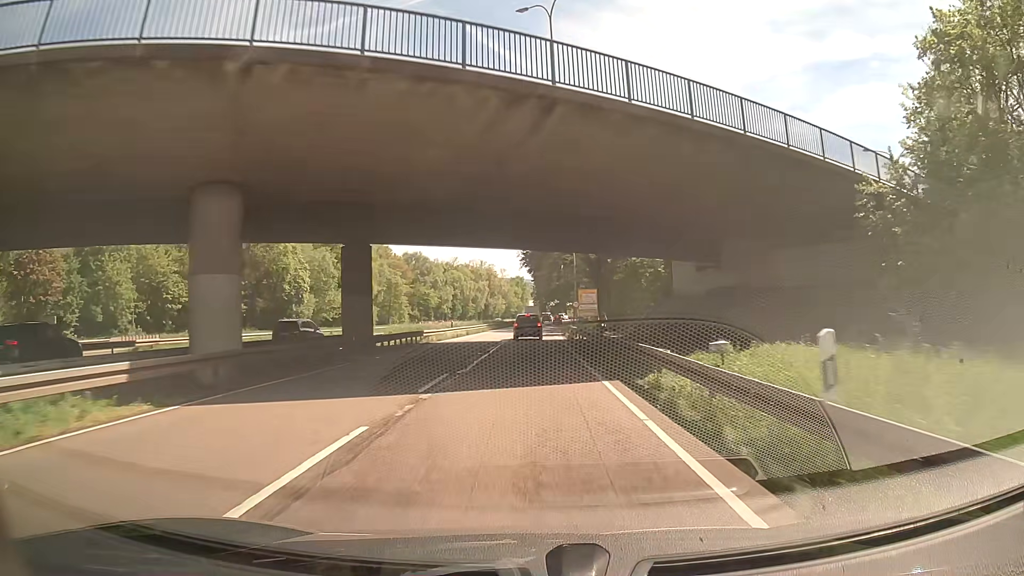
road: trunk_link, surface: asphalt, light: Day
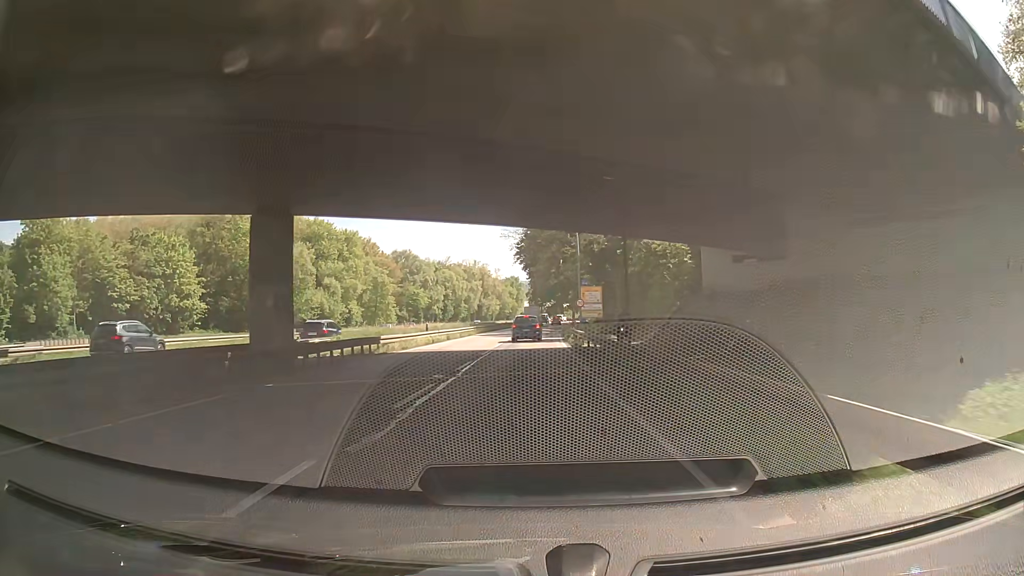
(0.0, +9.8) m; 0°
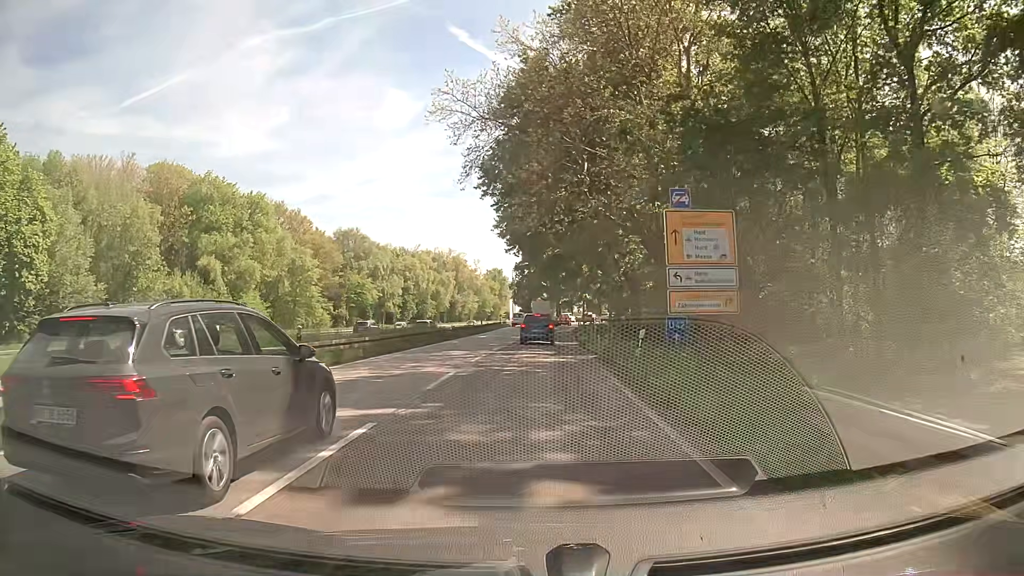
(-0.2, +45.6) m; +1°
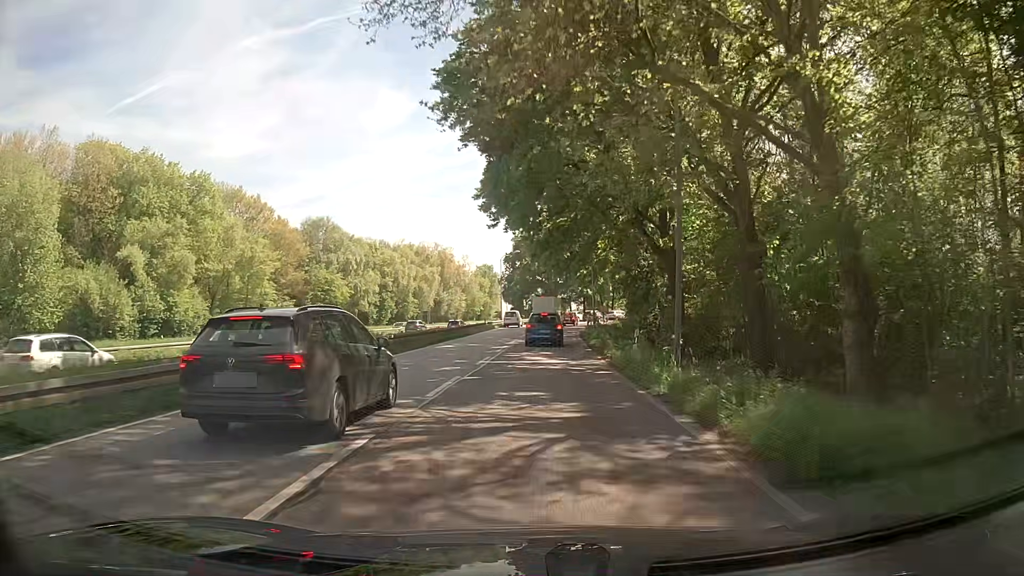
(0.0, +16.7) m; 0°
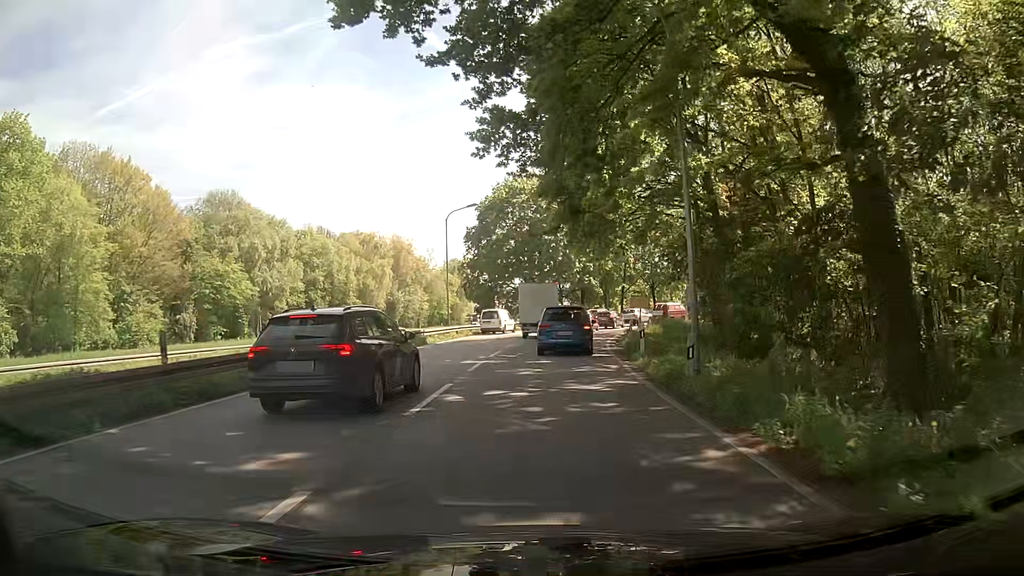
(+0.6, +34.0) m; +1°
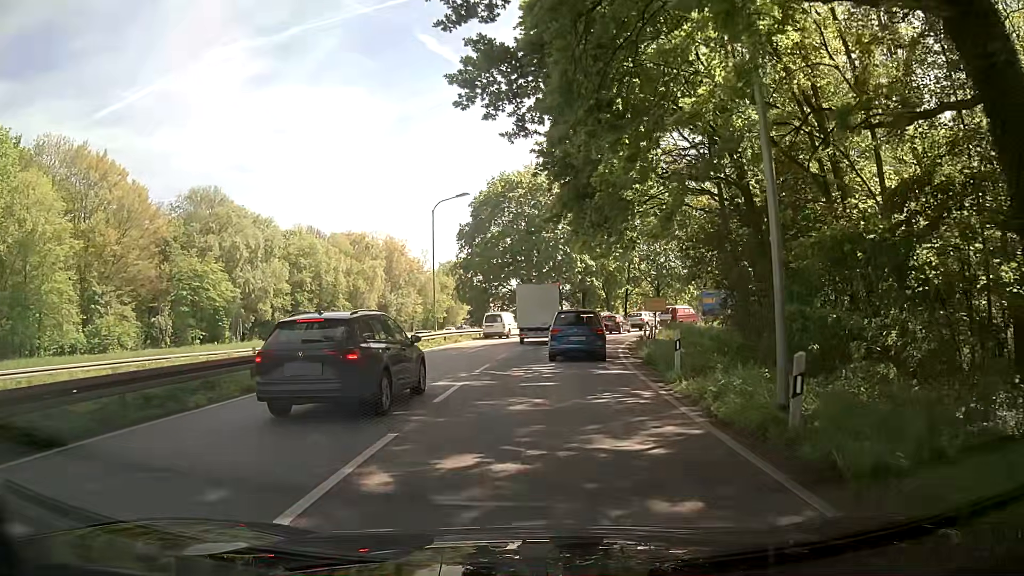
(0.0, +5.1) m; 0°
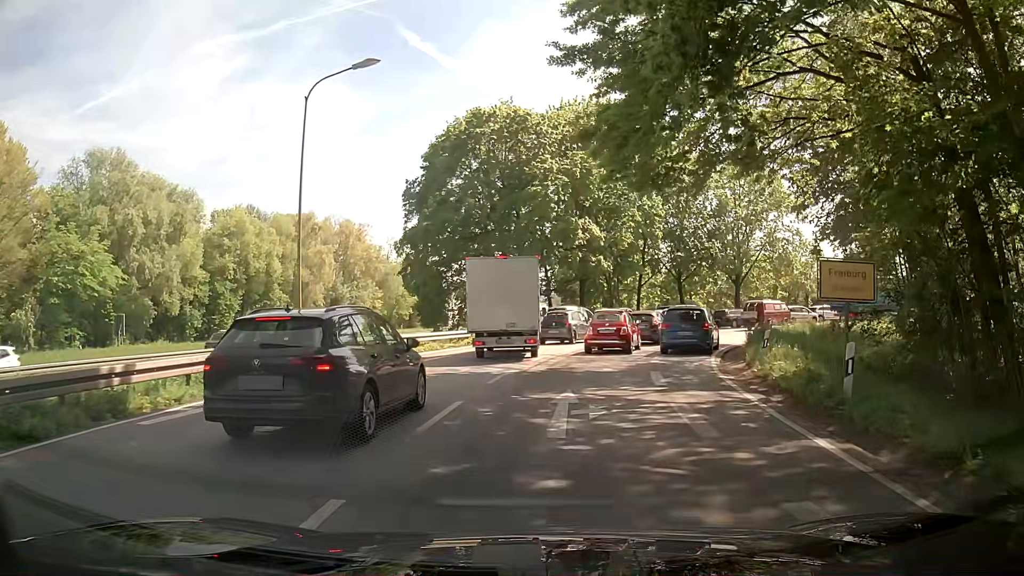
(+0.2, +20.6) m; +1°
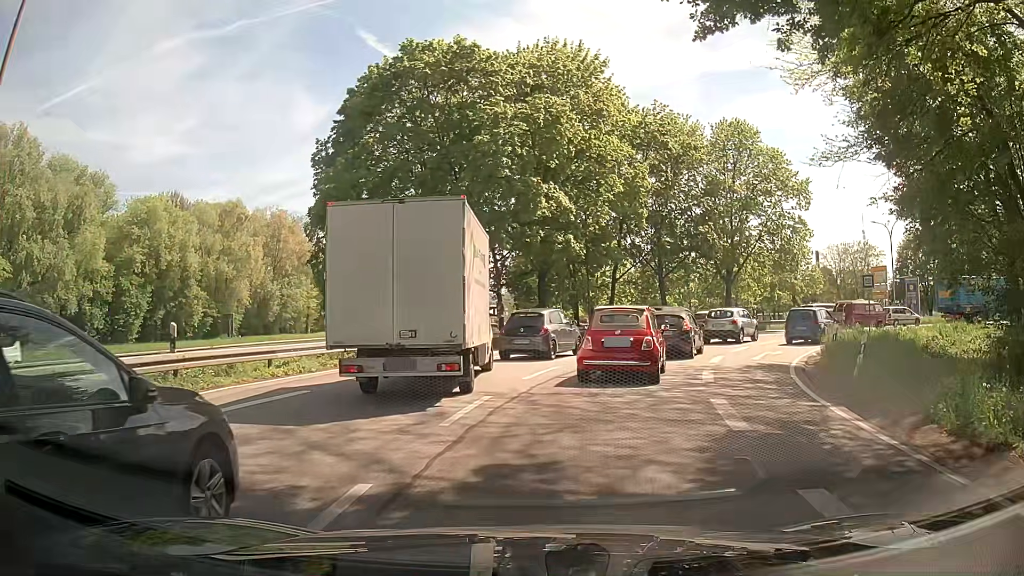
(+0.3, +11.2) m; +5°
